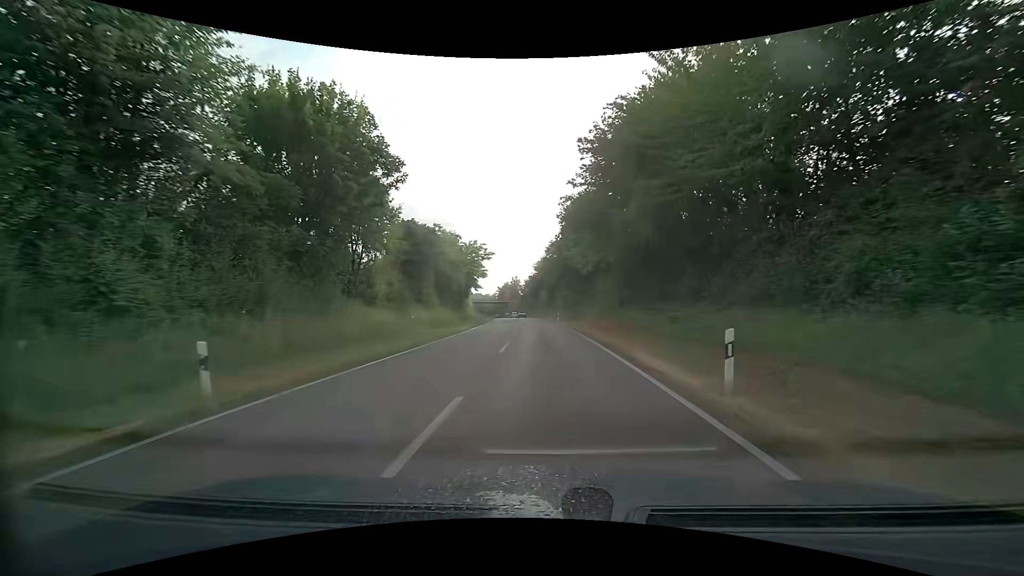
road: primary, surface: asphalt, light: Day
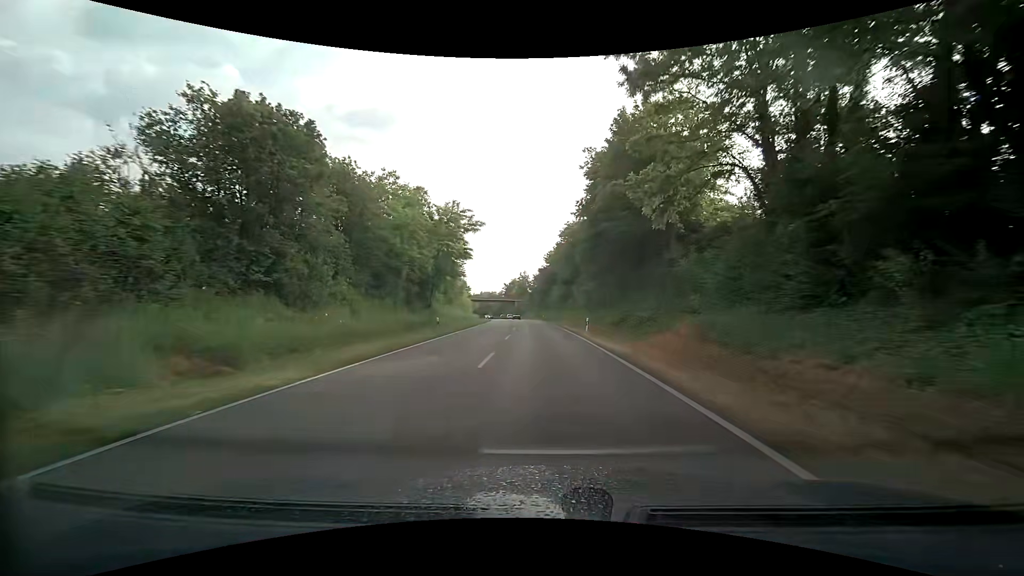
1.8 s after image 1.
(-0.6, +28.0) m; -2°
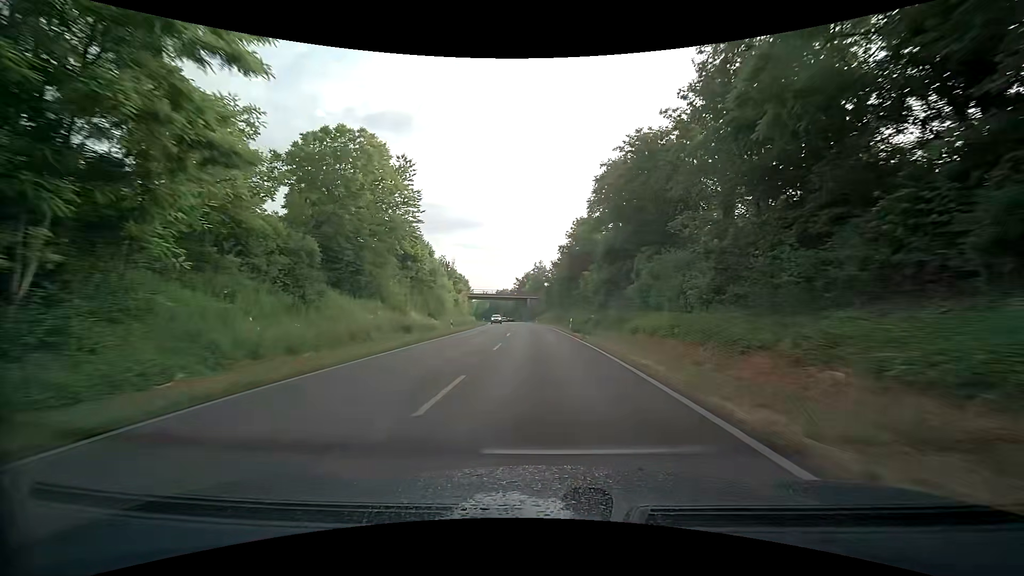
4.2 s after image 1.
(-0.3, +41.8) m; -1°
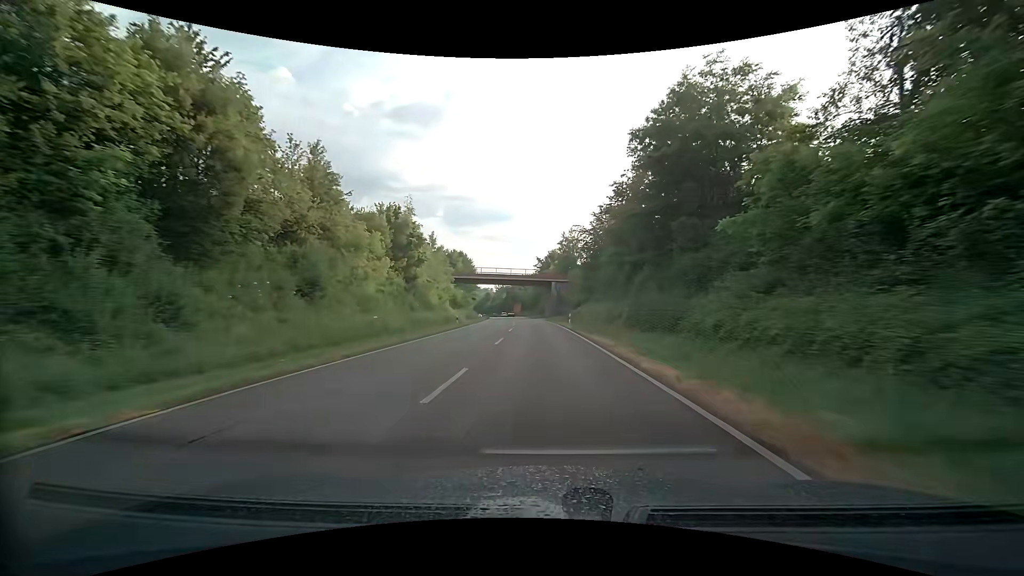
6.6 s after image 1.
(-1.4, +47.9) m; -3°
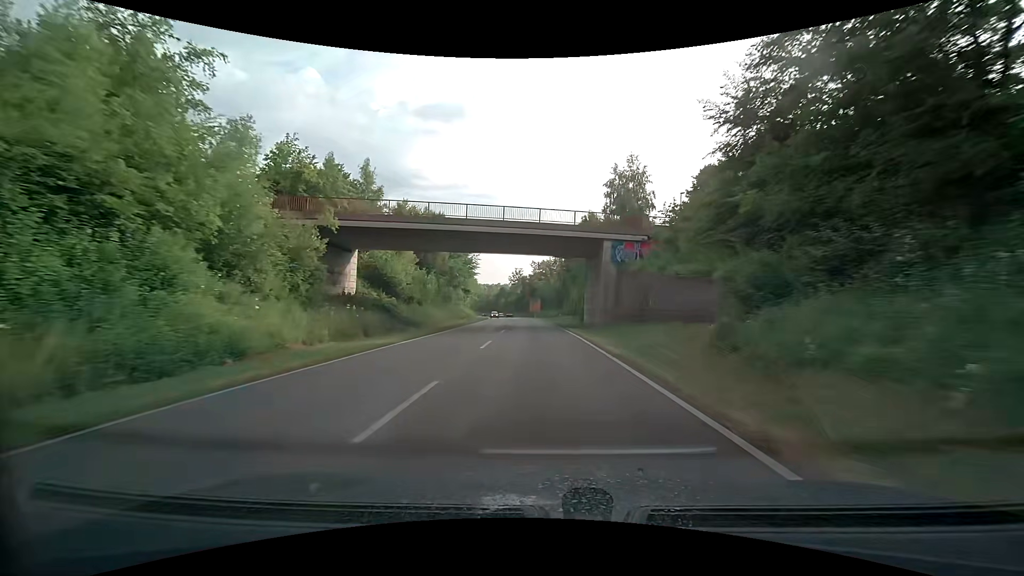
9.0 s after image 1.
(-1.2, +50.3) m; -3°
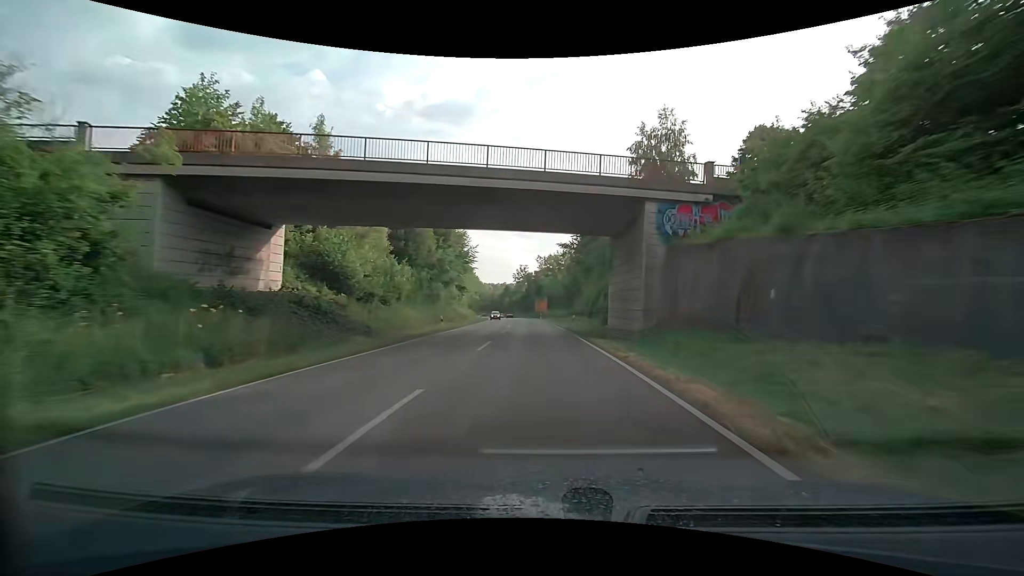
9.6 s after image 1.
(-0.1, +12.9) m; -1°
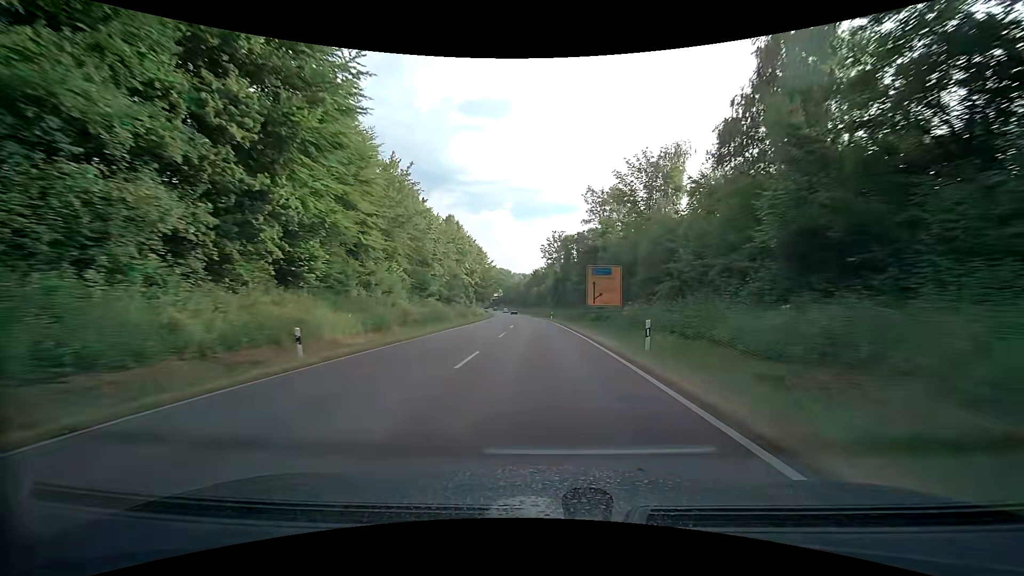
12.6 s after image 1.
(-1.8, +65.8) m; -3°
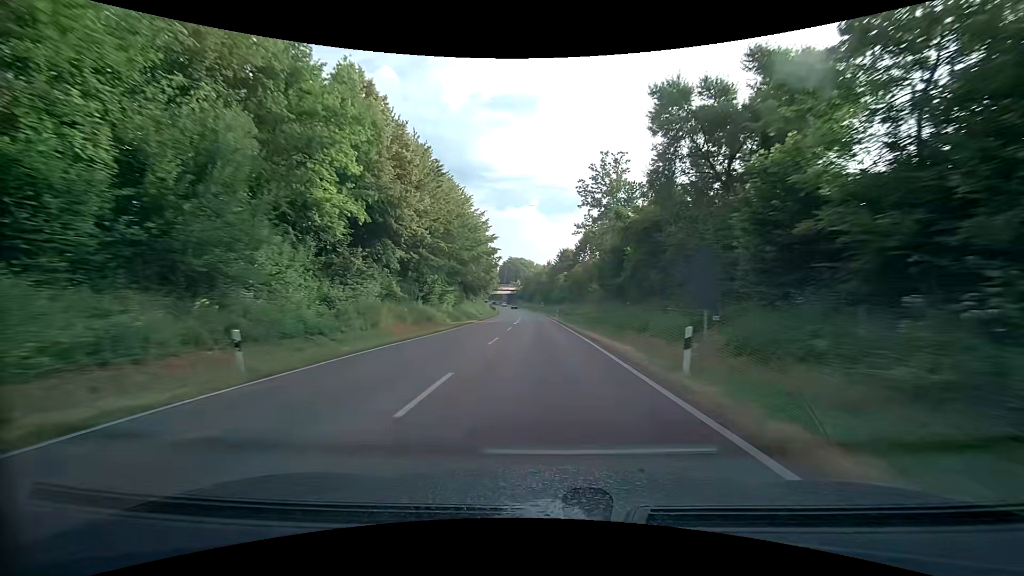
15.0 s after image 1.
(-2.0, +53.2) m; -4°
(0, +10) (0, +20) (0, +30) (-1, +40) (-1, +50) (-1, +60) (-2, +70) (-2, +80) (-3, +90) (-4, +100) m
